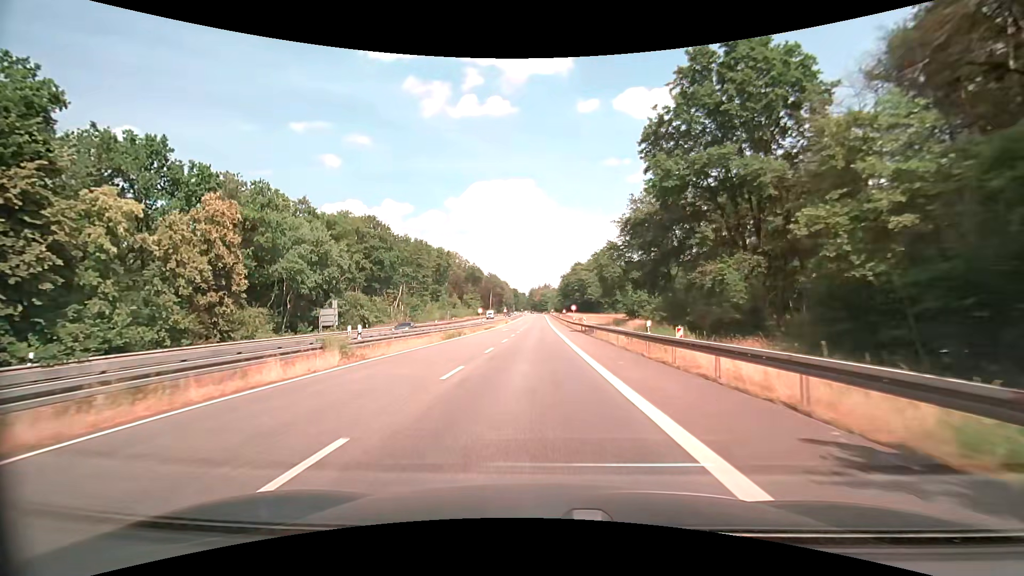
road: secondary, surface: asphalt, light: Day
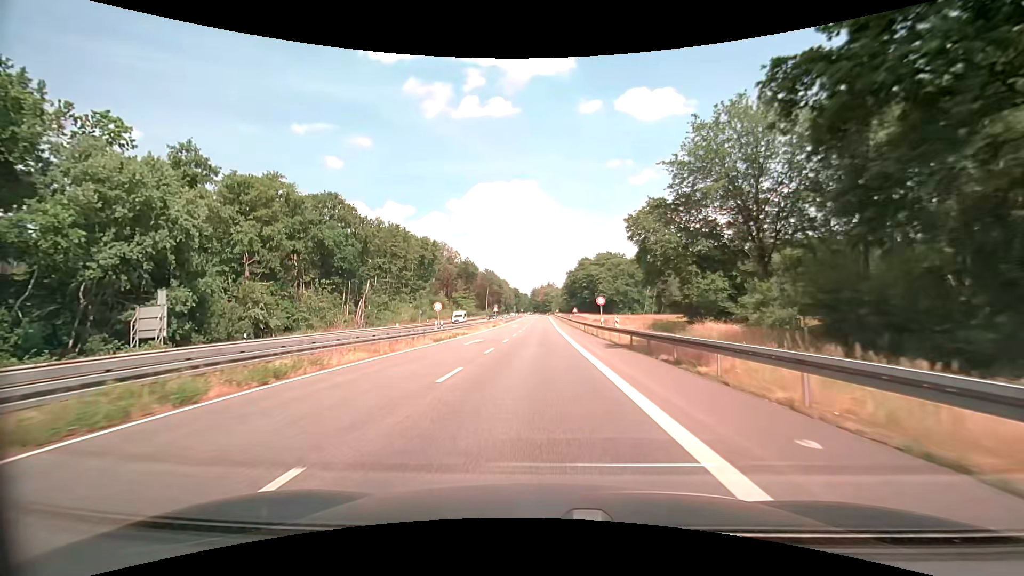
(-0.2, +28.0) m; 0°
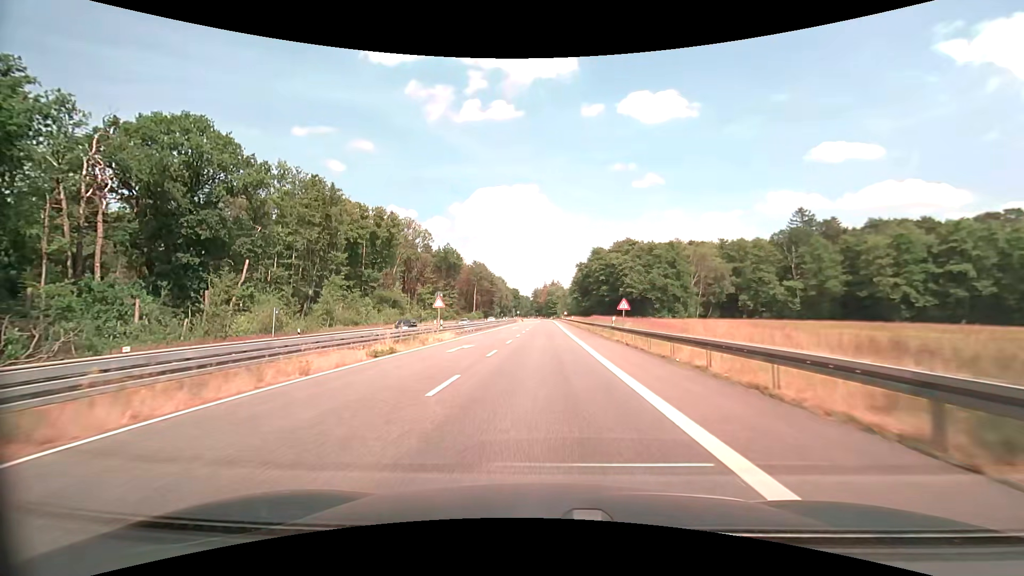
(-0.2, +46.4) m; 0°
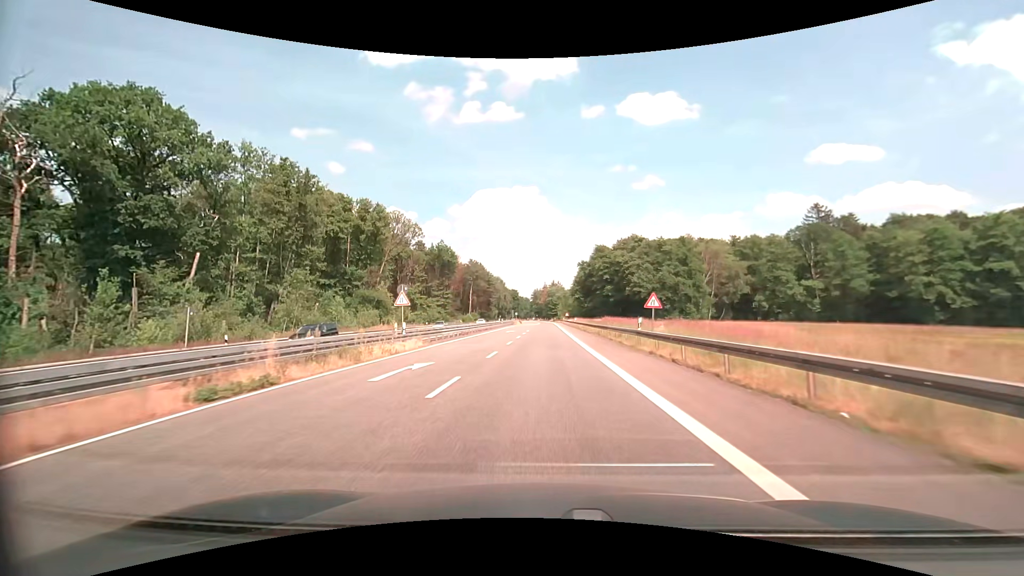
(0.0, +9.2) m; 0°
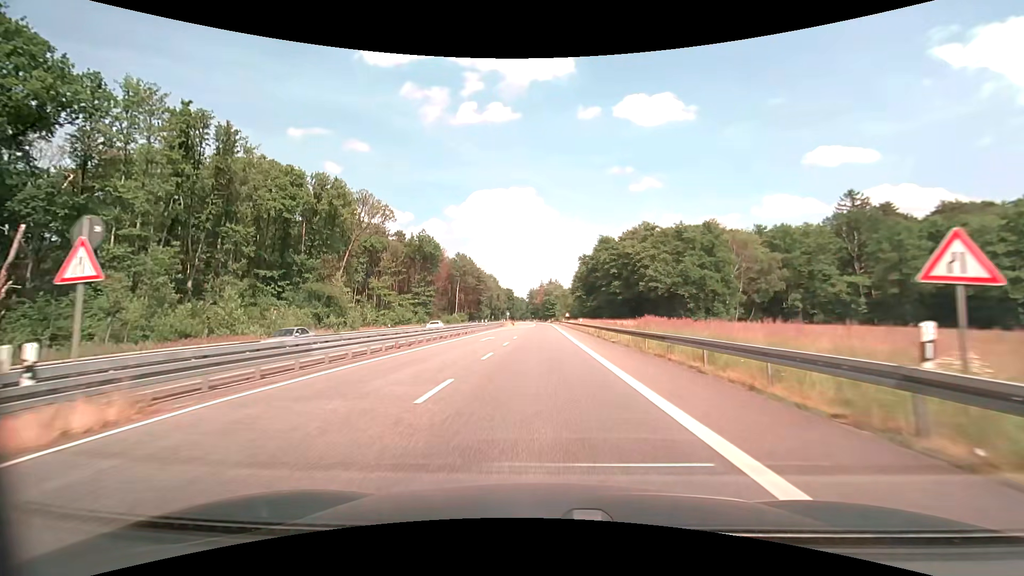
(0.0, +18.5) m; 0°
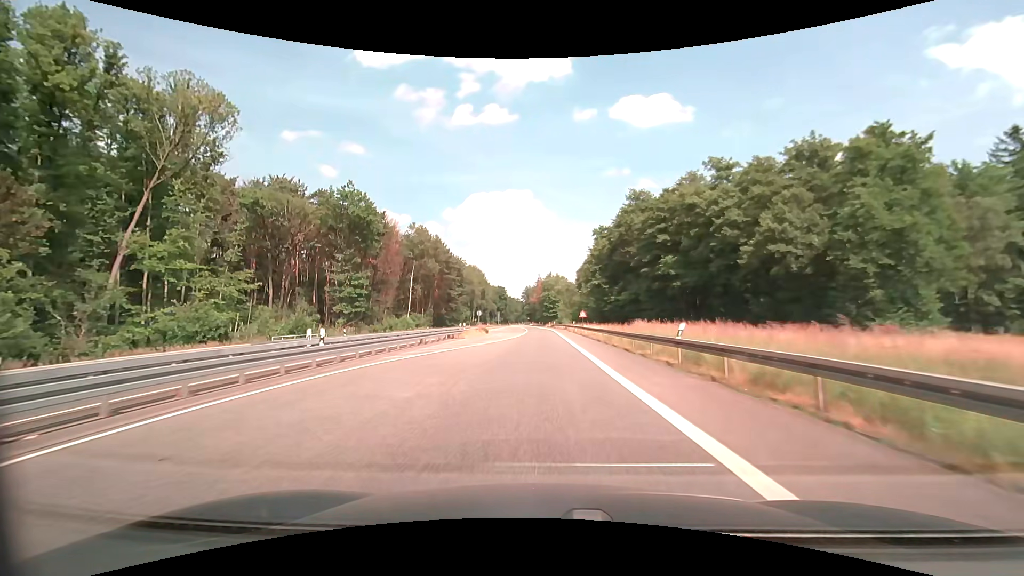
(+0.2, +46.3) m; 0°
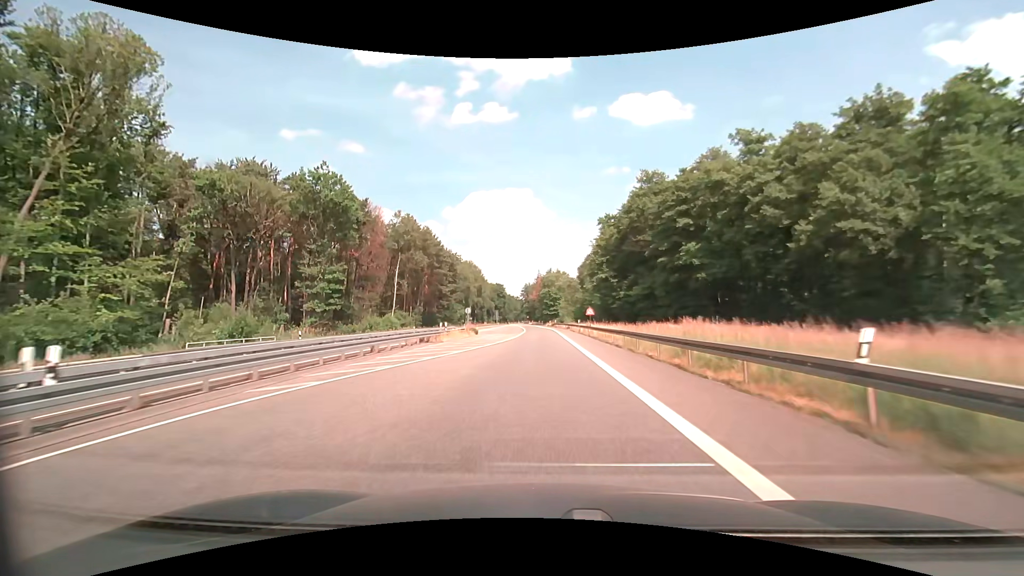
(0.0, +9.3) m; 0°
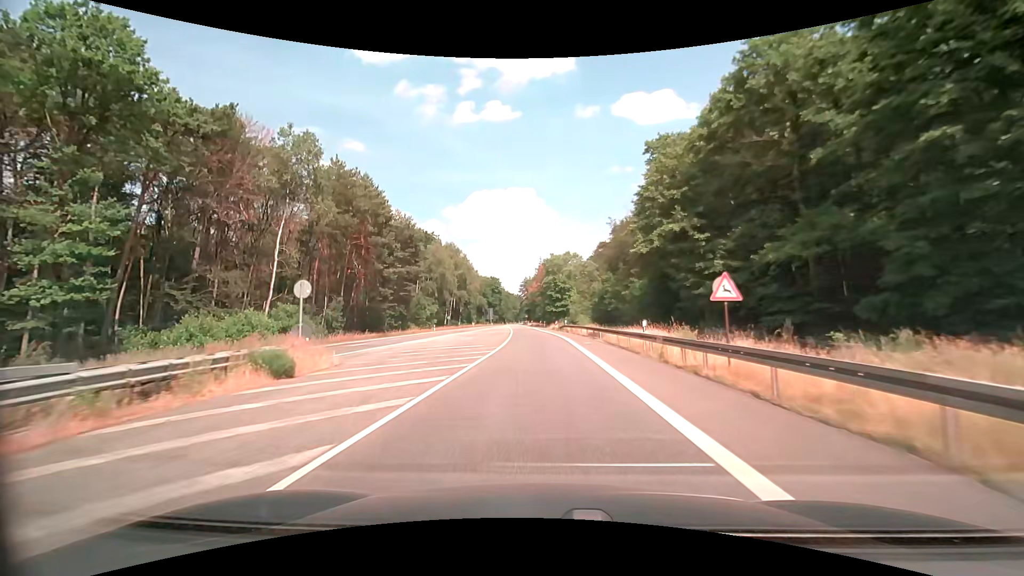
(-0.1, +37.5) m; 0°
(0, +10) (0, +20) (0, +30) (-1, +40) (-1, +50) (-2, +60) (-3, +70) (-4, +80) (-4, +90) (-5, +100) m
